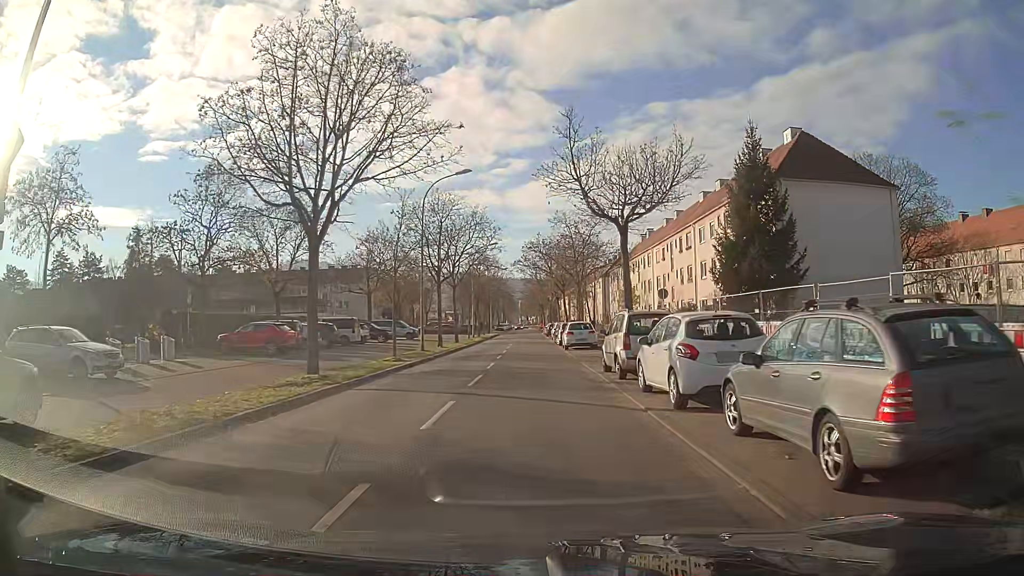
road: tertiary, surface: asphalt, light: Day
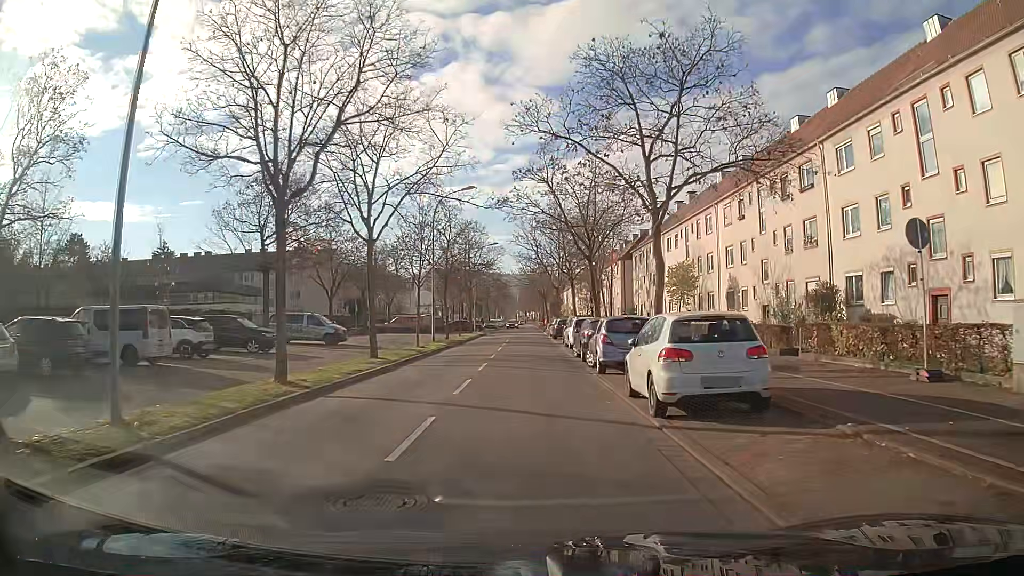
(0.0, +26.3) m; 0°
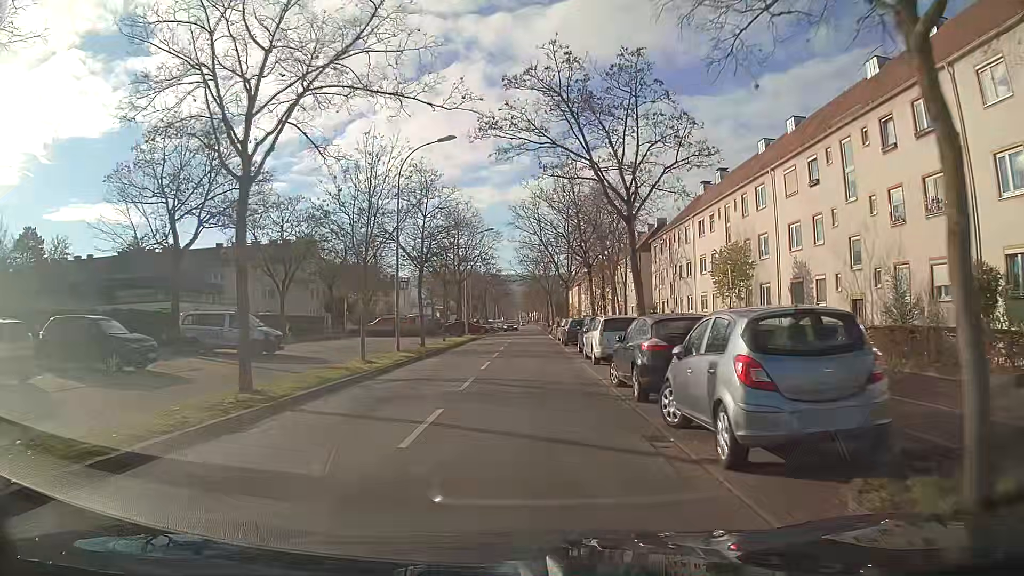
(0.0, +11.4) m; 0°
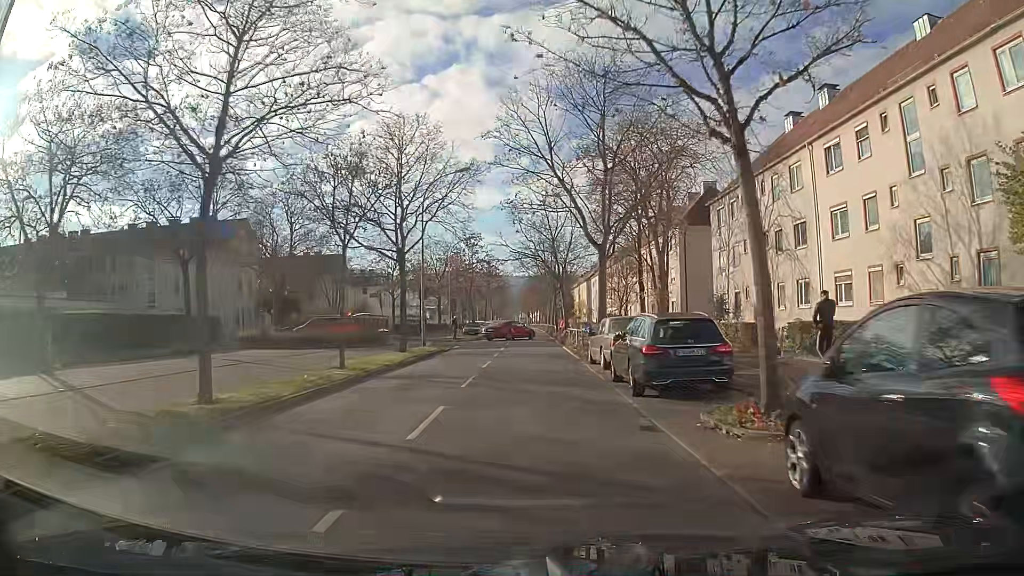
(0.0, +23.8) m; 0°
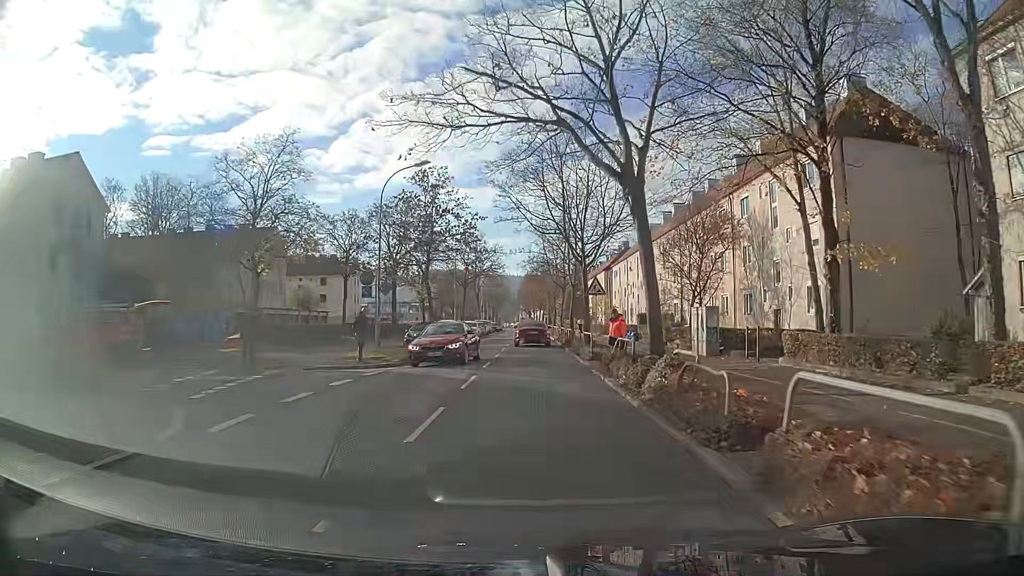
(-0.1, +30.5) m; 0°
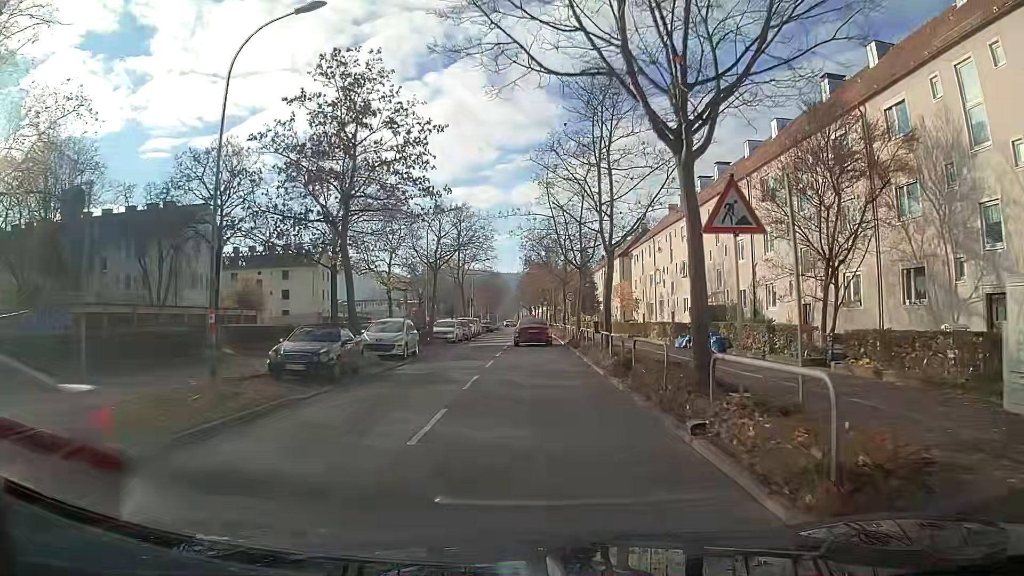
(+0.1, +18.2) m; 0°
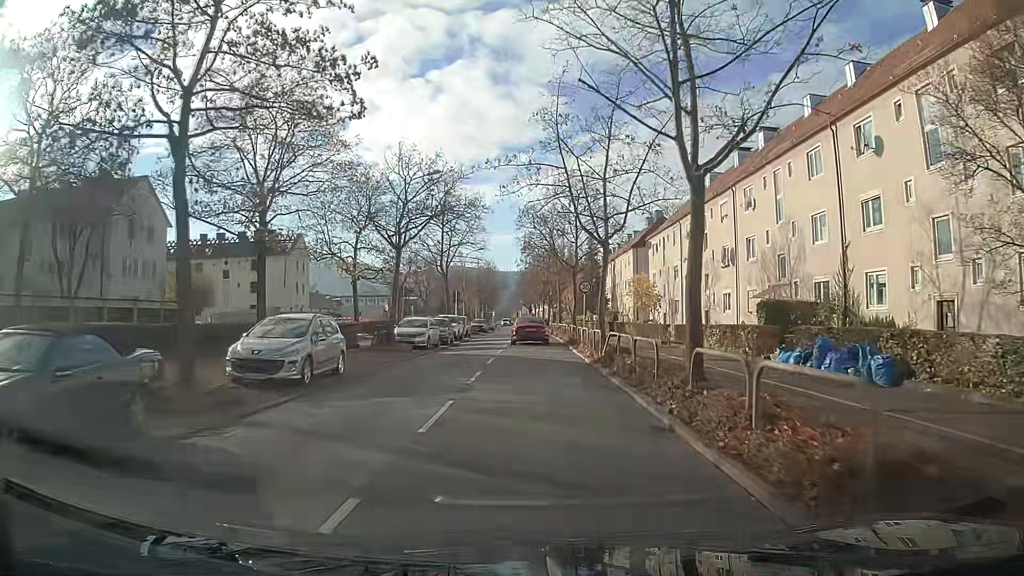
(0.0, +11.3) m; 0°
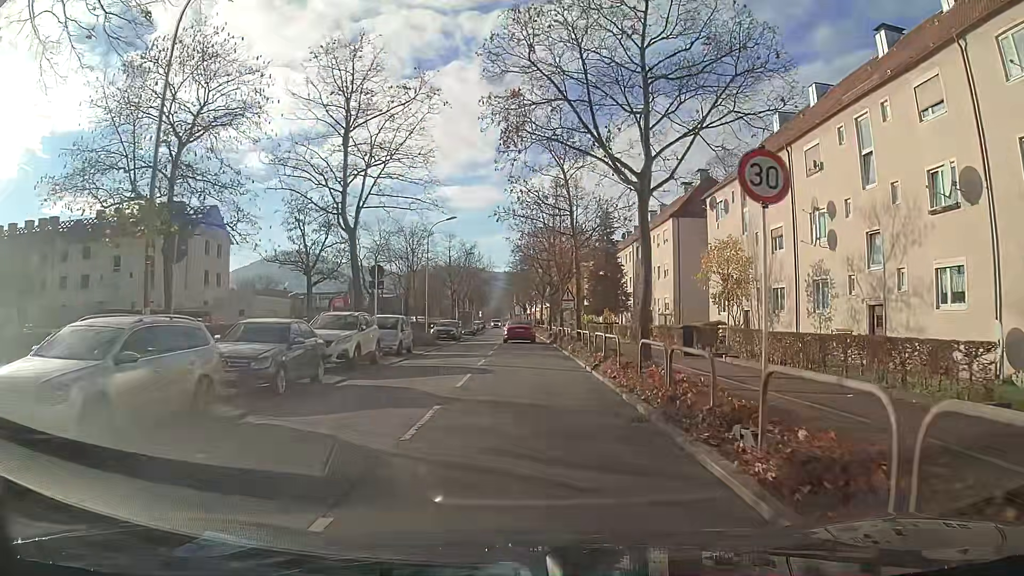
(+0.2, +24.3) m; +2°
